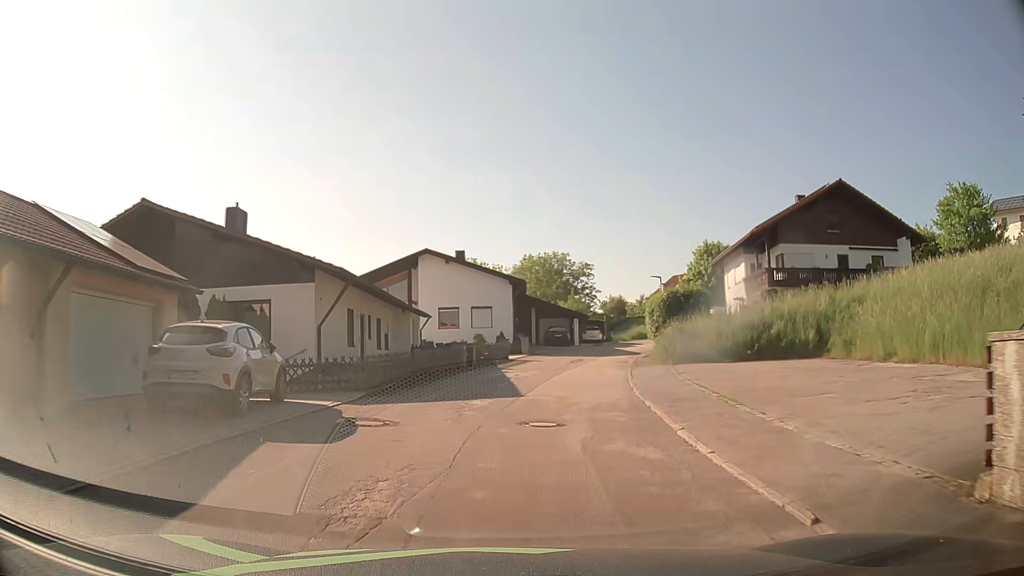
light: Day
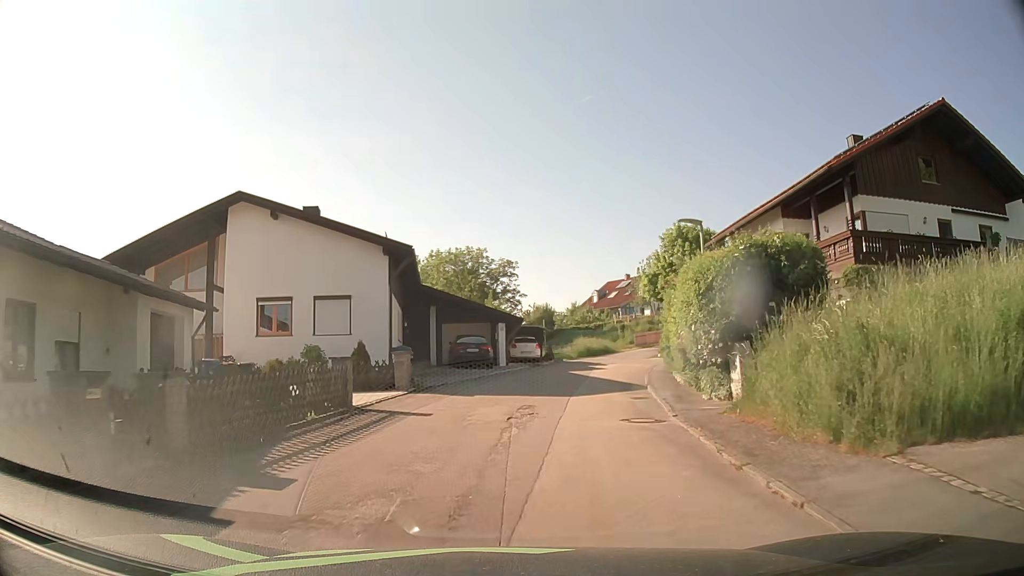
(+1.3, +20.3) m; +7°
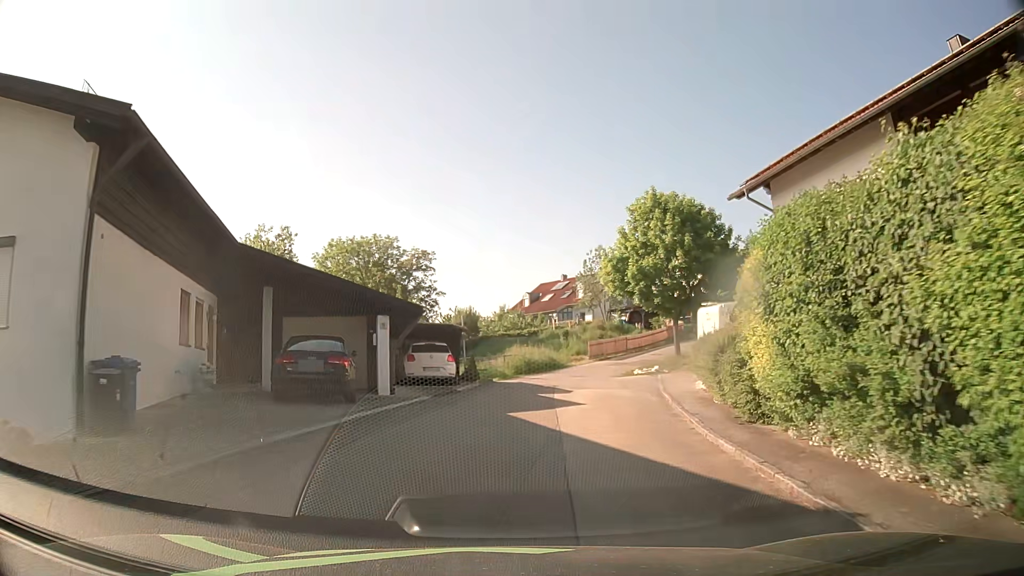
(+0.9, +14.9) m; +6°
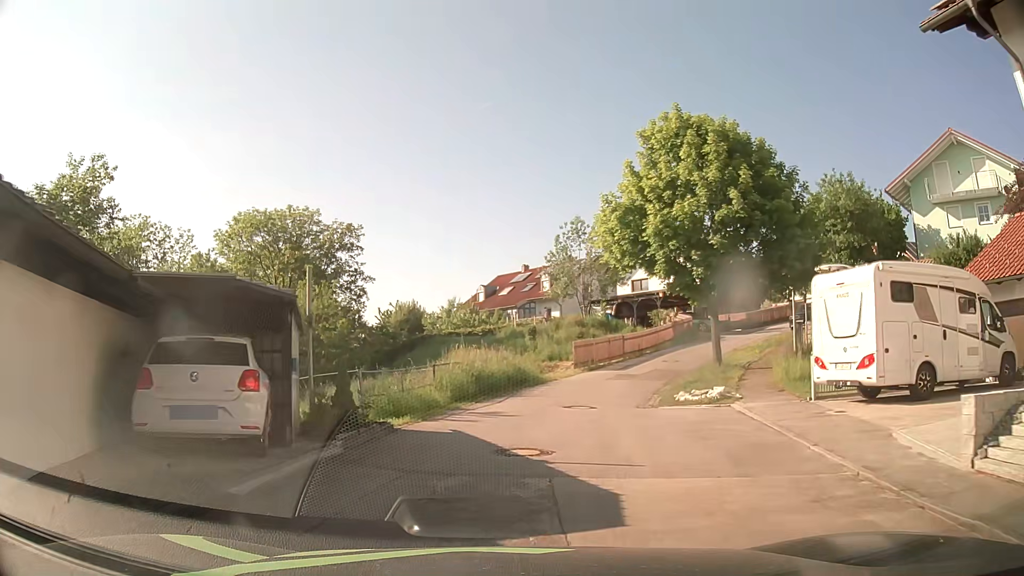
(+0.5, +14.3) m; +4°
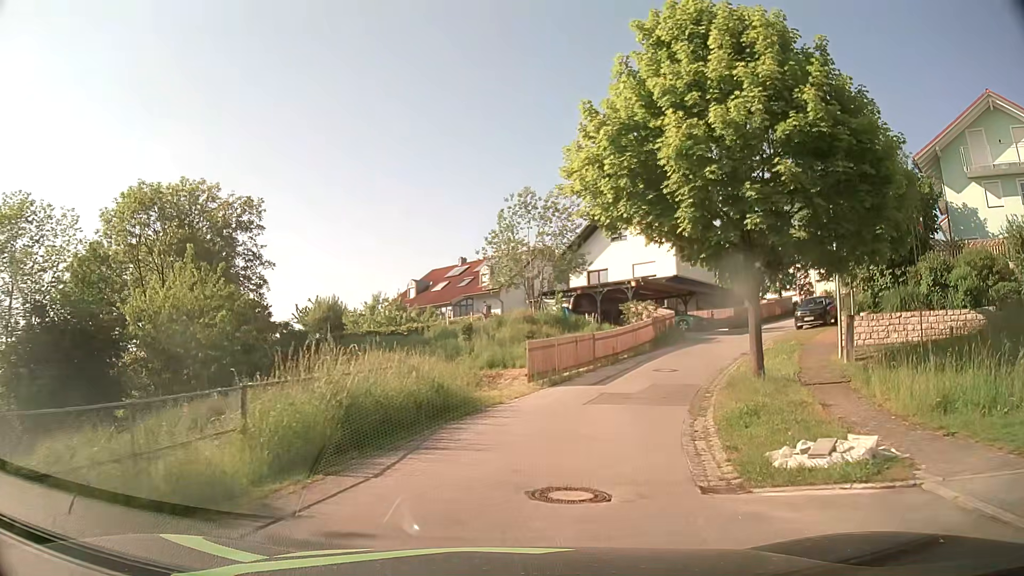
(+0.3, +9.2) m; +5°
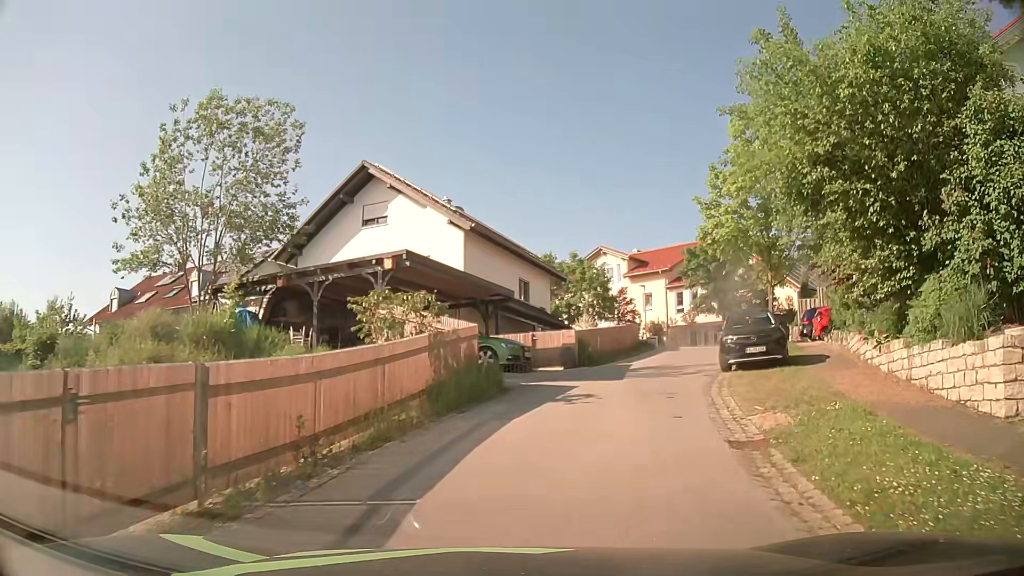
(+3.0, +17.5) m; +19°
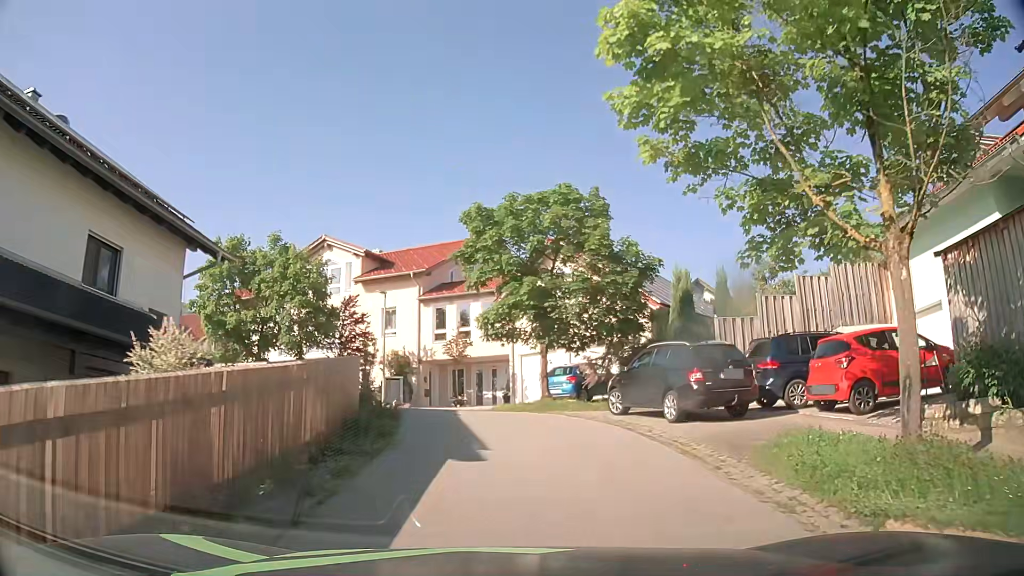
(+4.0, +19.8) m; +23°
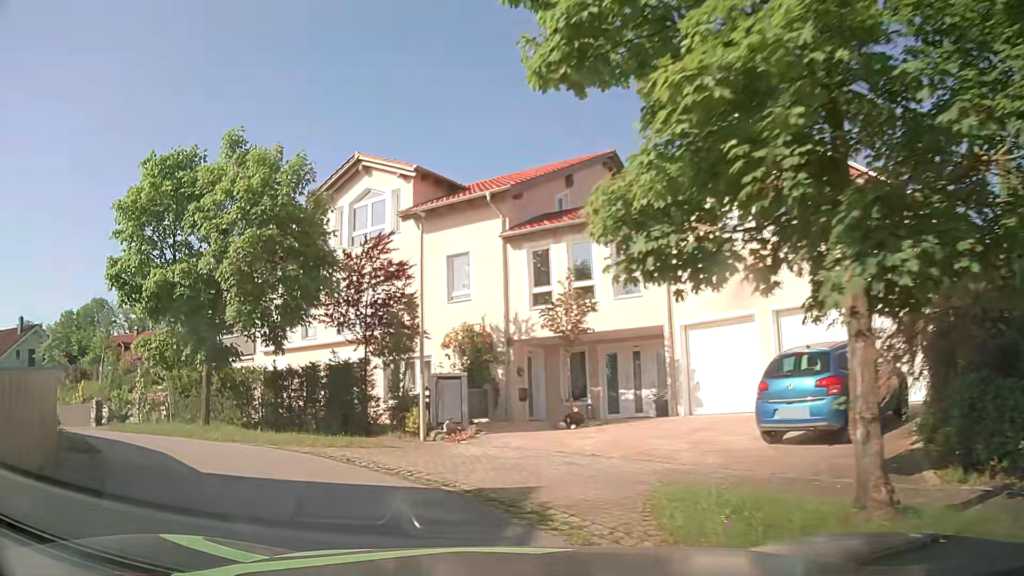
(-0.1, +14.7) m; -11°
(-3, +9) (-10, +16) (-20, +19) (-29, +23) (-39, +26) (-48, +29) (-57, +33) (-66, +37) (-75, +42) (-79, +51) m
